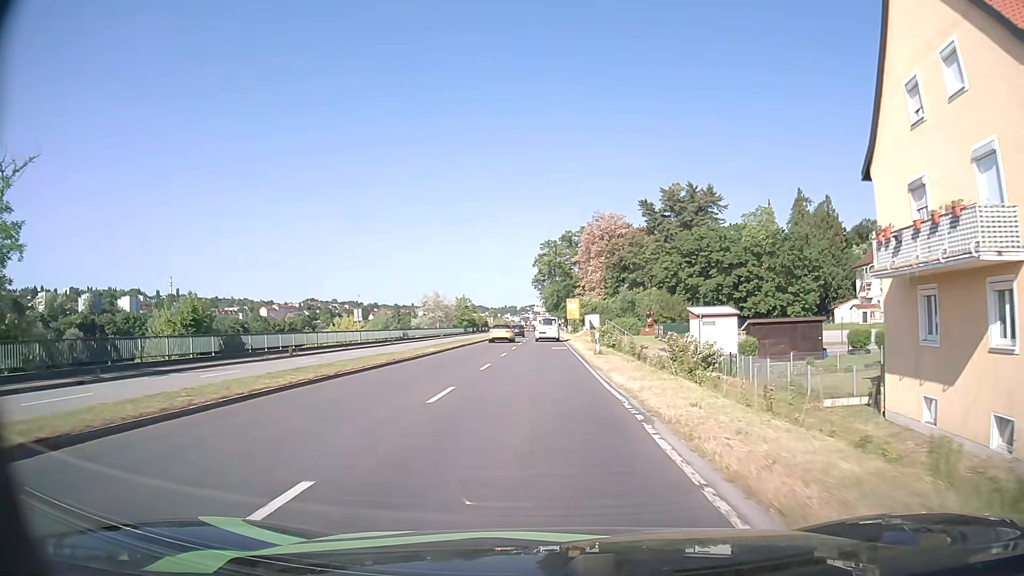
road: primary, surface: asphalt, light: Day
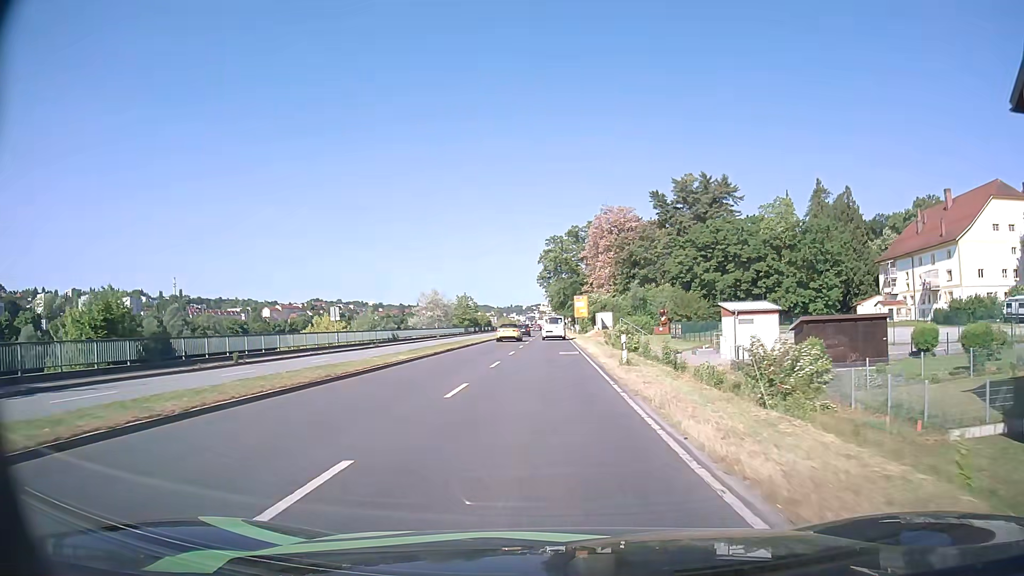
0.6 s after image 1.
(0.0, +8.1) m; 0°
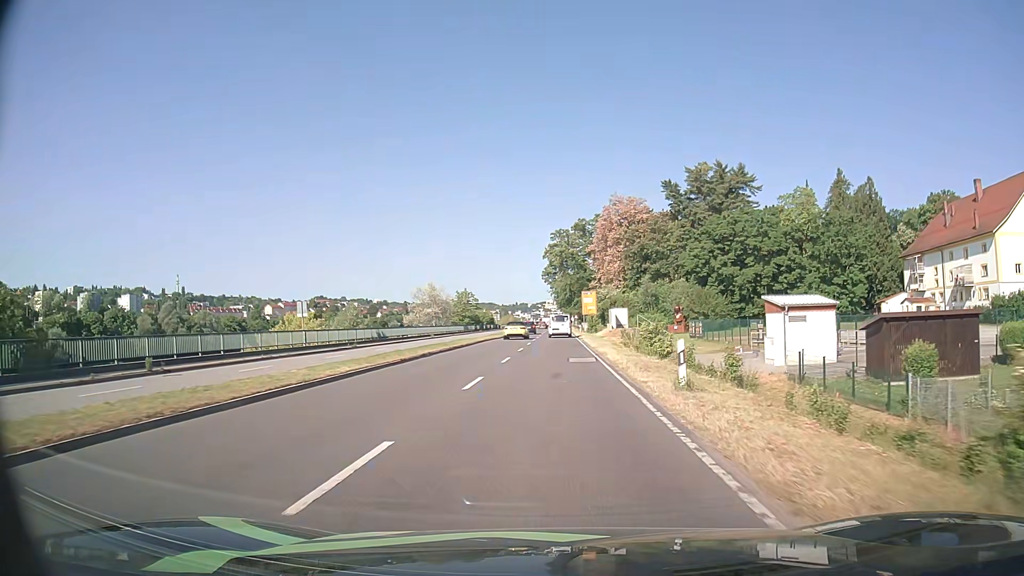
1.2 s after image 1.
(-0.1, +8.1) m; -1°
